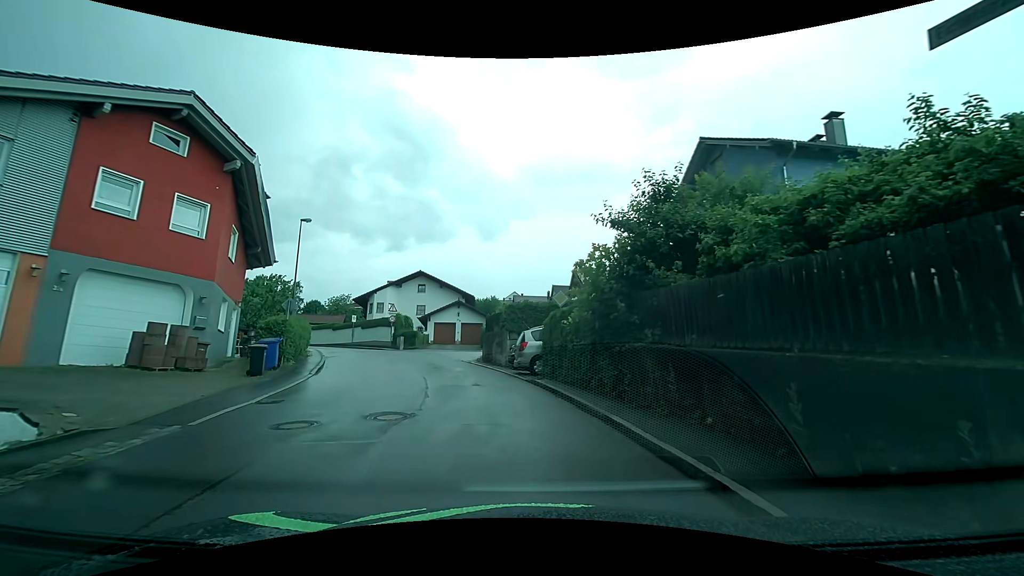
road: residential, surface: asphalt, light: Day
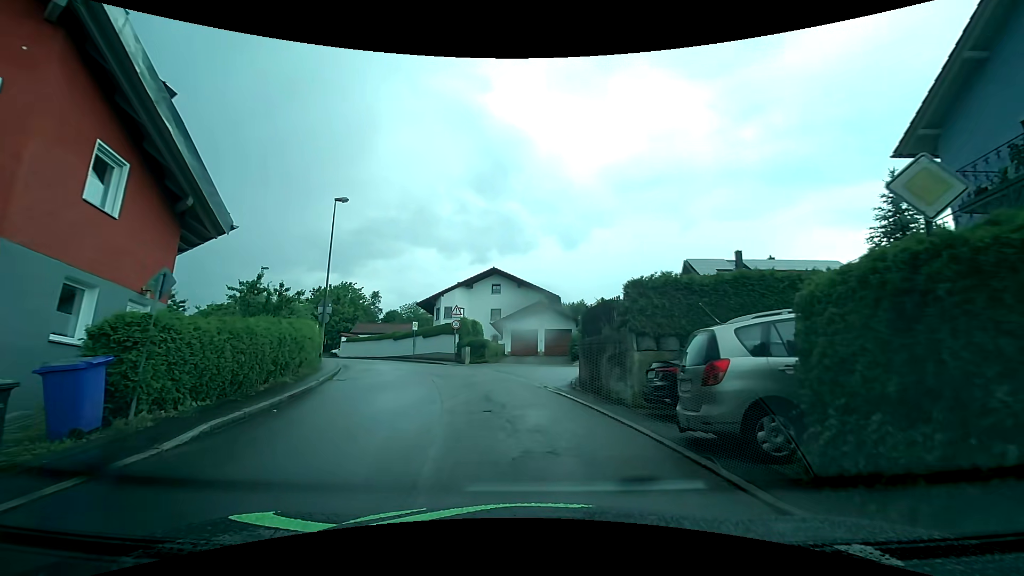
(-1.1, +10.9) m; -9°
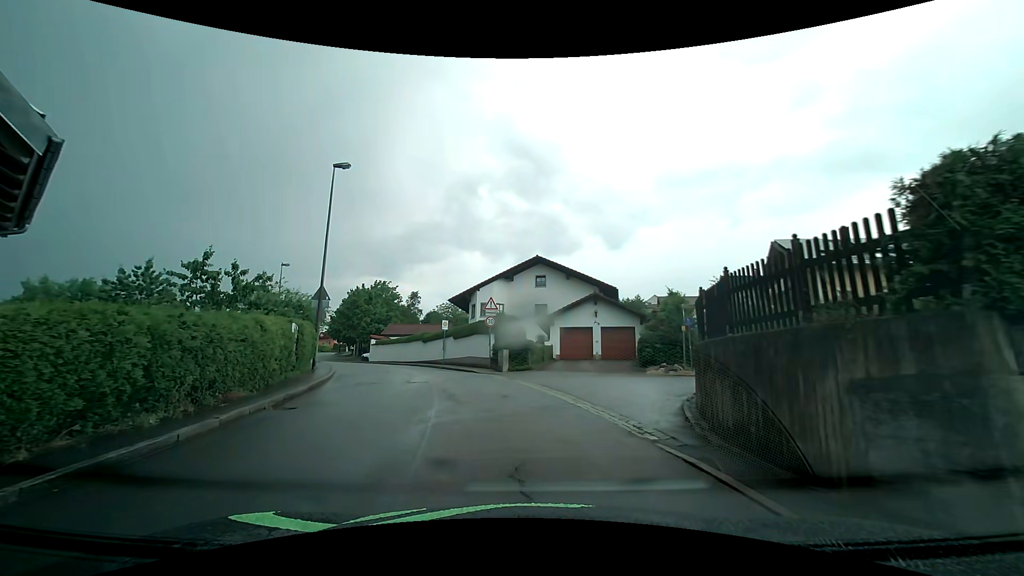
(-0.4, +7.4) m; -6°
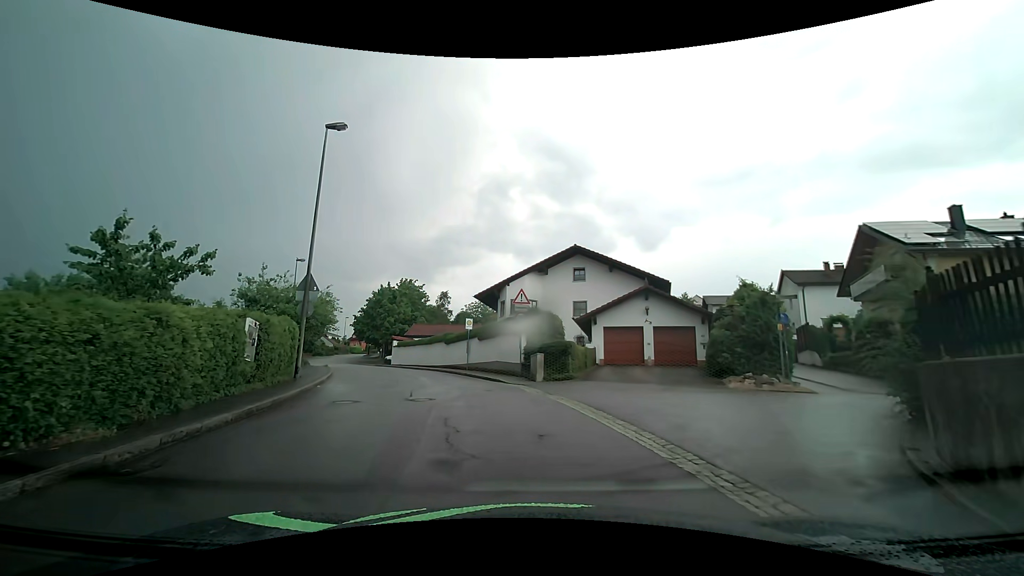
(-0.2, +5.2) m; -4°
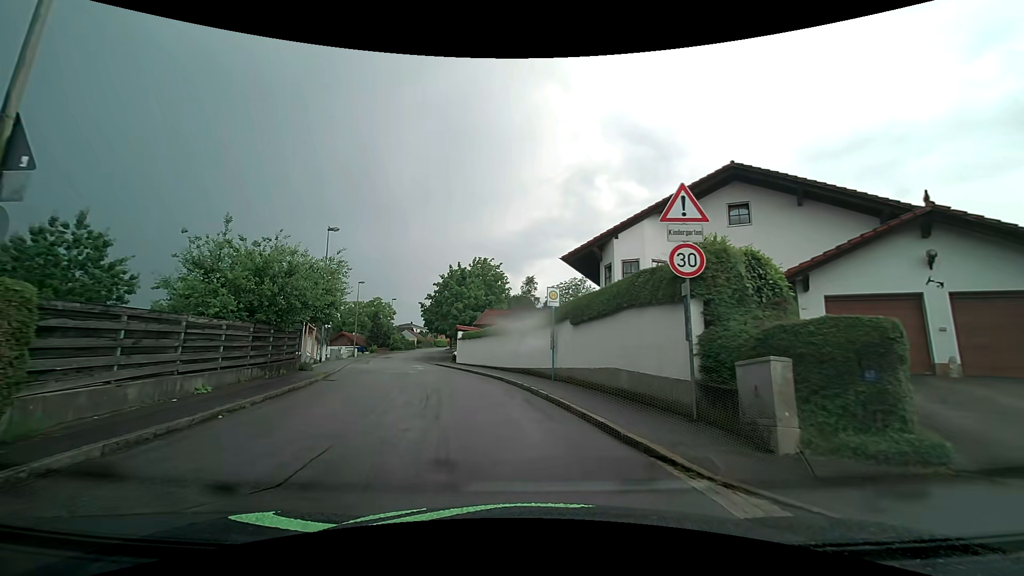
(-1.3, +14.0) m; -10°
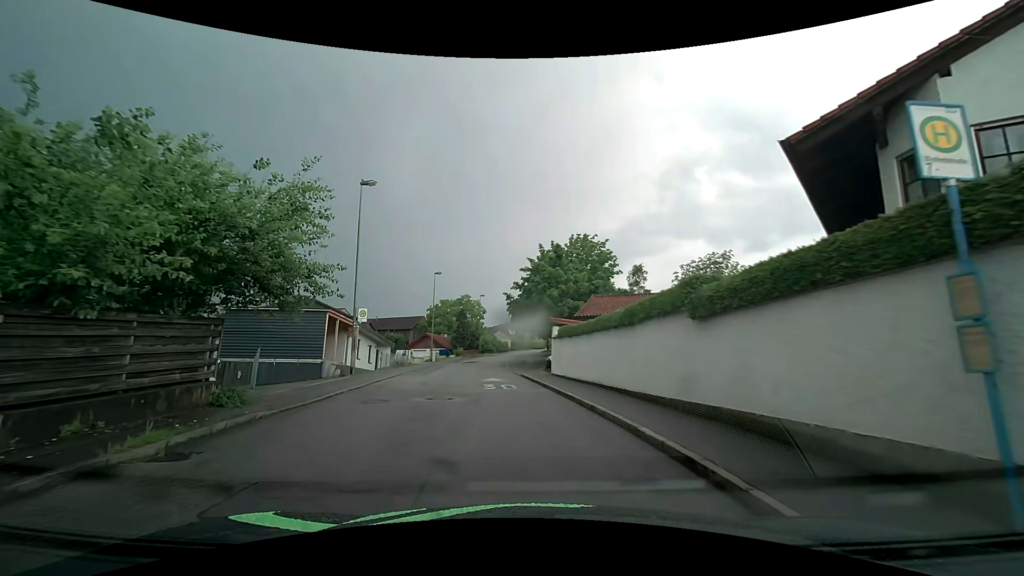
(-1.5, +13.1) m; -11°
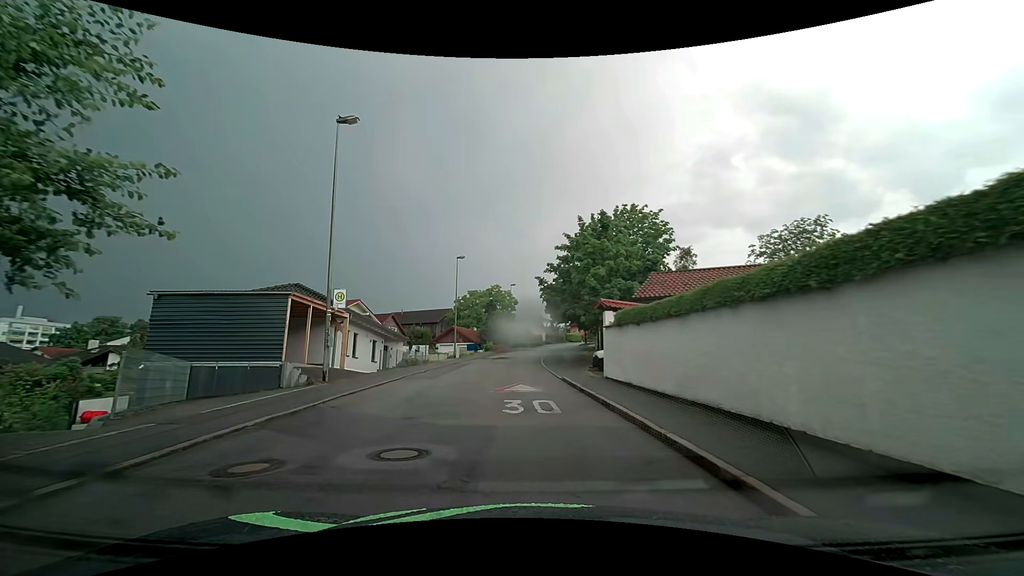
(-0.3, +7.3) m; -4°
(0, +10) (-1, +20) (-1, +30) (-1, +40) (-1, +50) (0, +60) (+1, +70) (+3, +80) (+5, +89) (+8, +99) m
